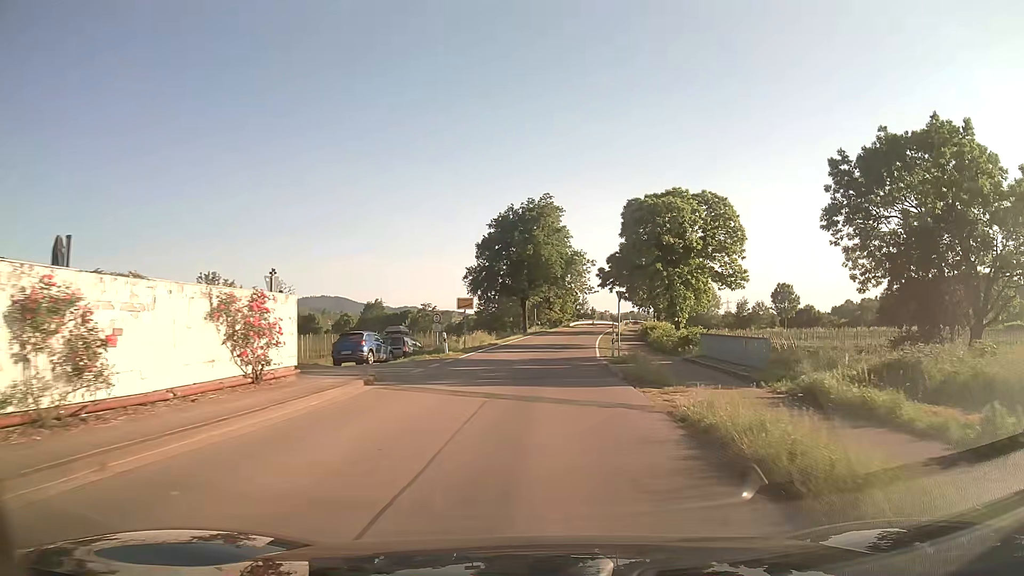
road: tertiary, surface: asphalt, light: Day
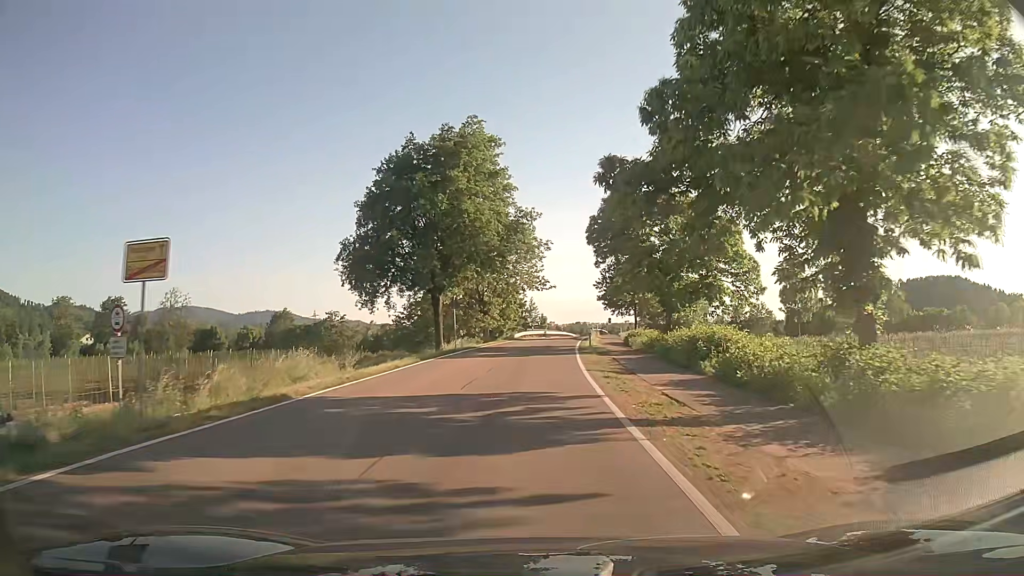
(+1.4, +29.0) m; +5°
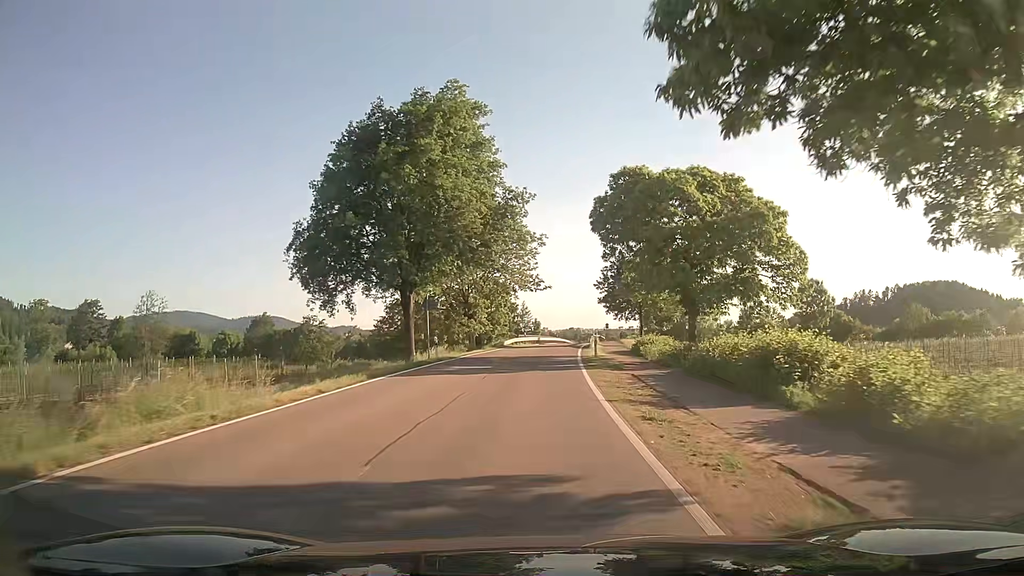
(0.0, +7.6) m; 0°
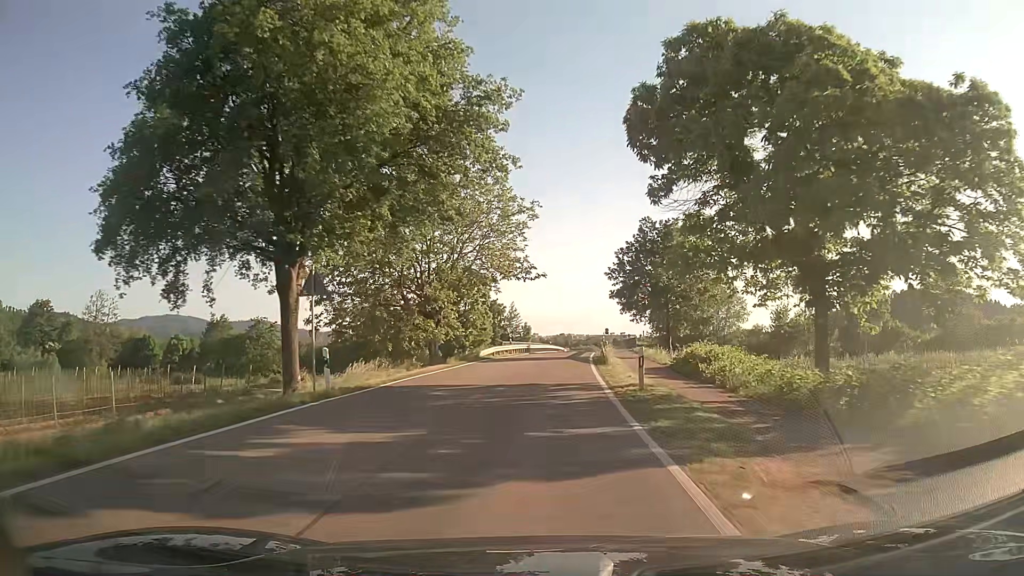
(+0.2, +15.9) m; +1°
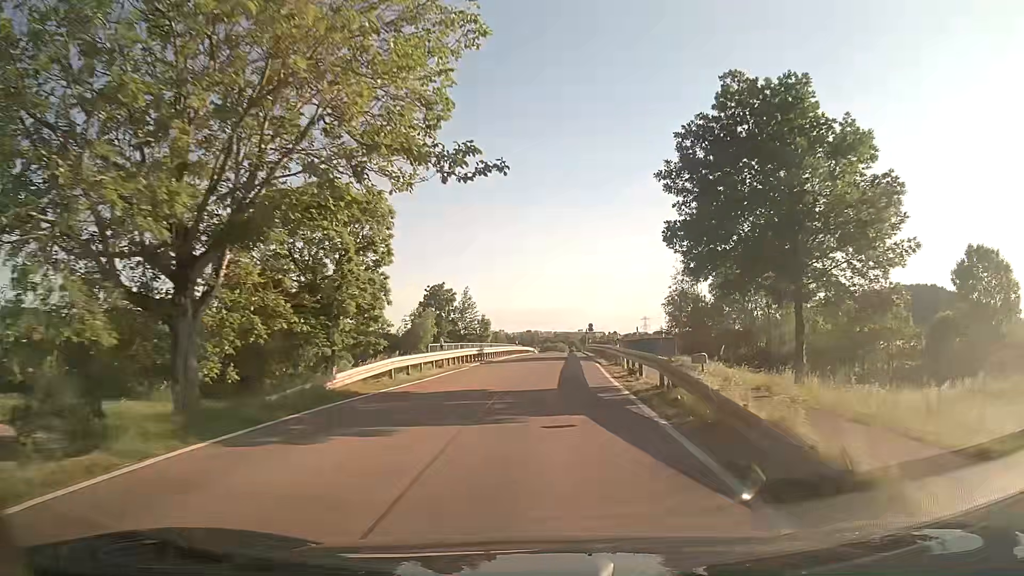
(+0.6, +25.7) m; +3°
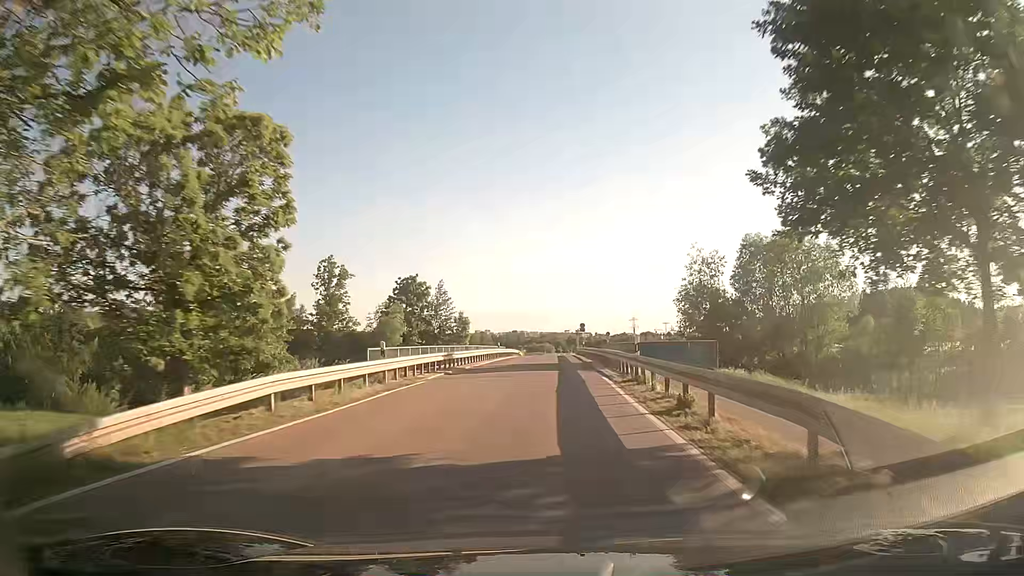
(+0.1, +9.0) m; +1°
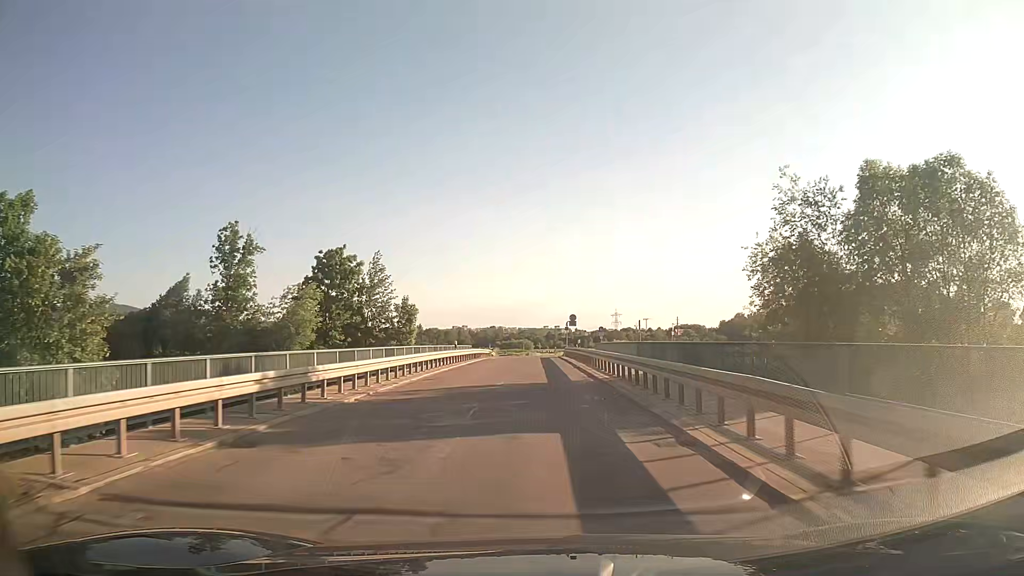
(+0.2, +18.3) m; +2°
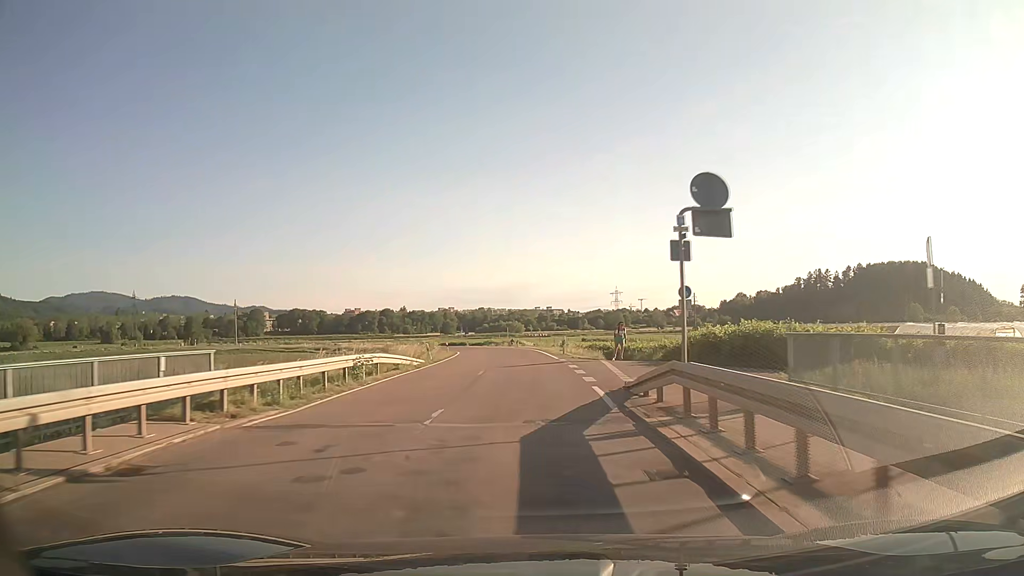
(+0.5, +47.0) m; +1°
(0, +10) (0, +20) (0, +30) (0, +40) (-1, +50) (-2, +60) (-4, +70) (-6, +80) (-8, +89) (-11, +99) m
